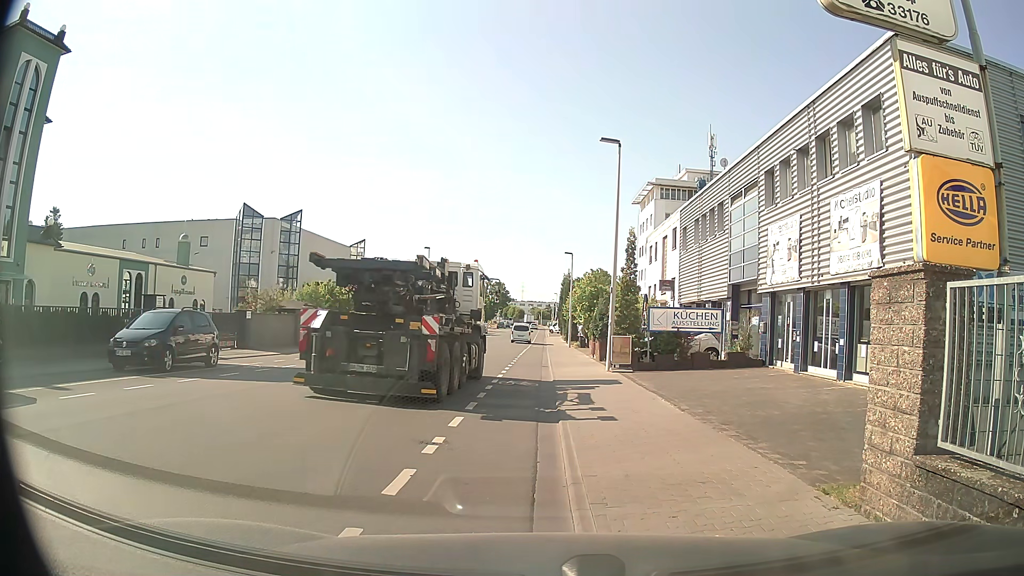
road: tertiary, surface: asphalt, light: Day
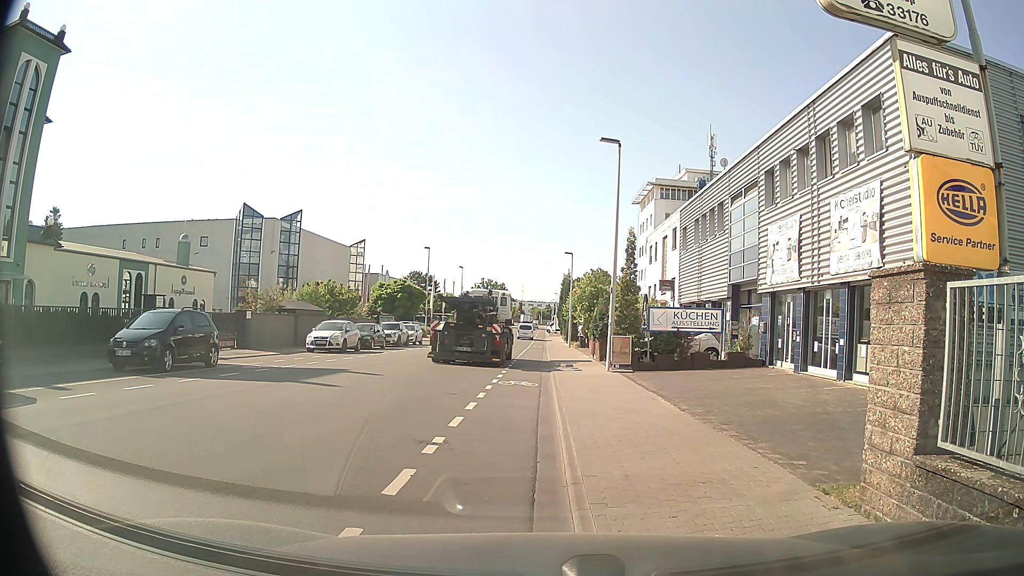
(0.0, 0.0) m; 0°
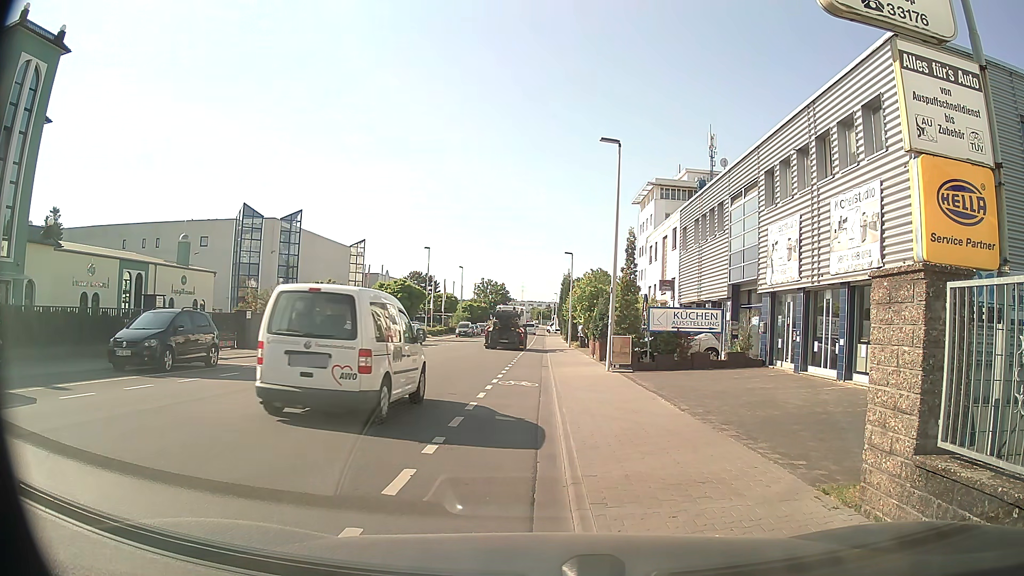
(0.0, 0.0) m; 0°
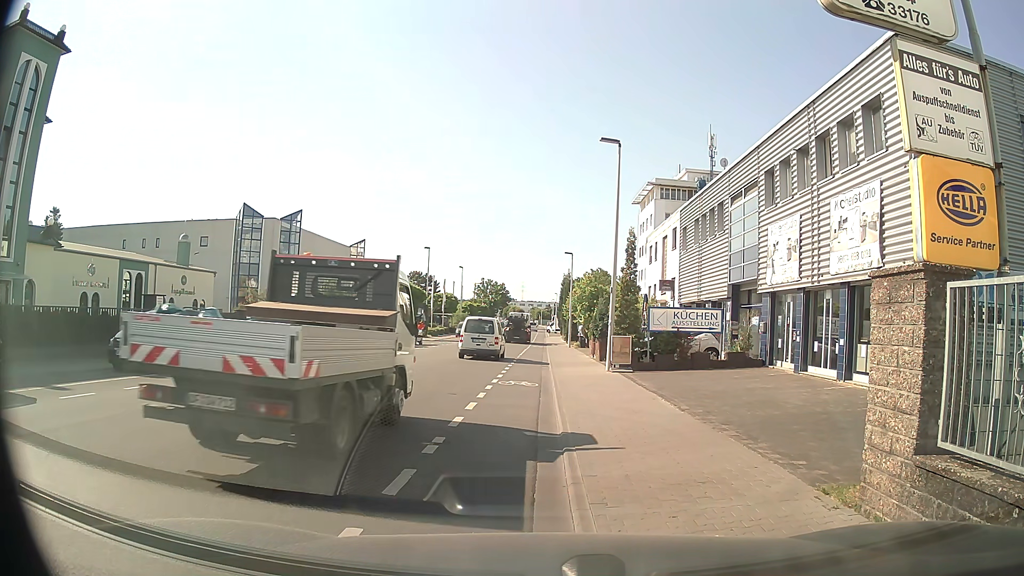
(0.0, 0.0) m; 0°
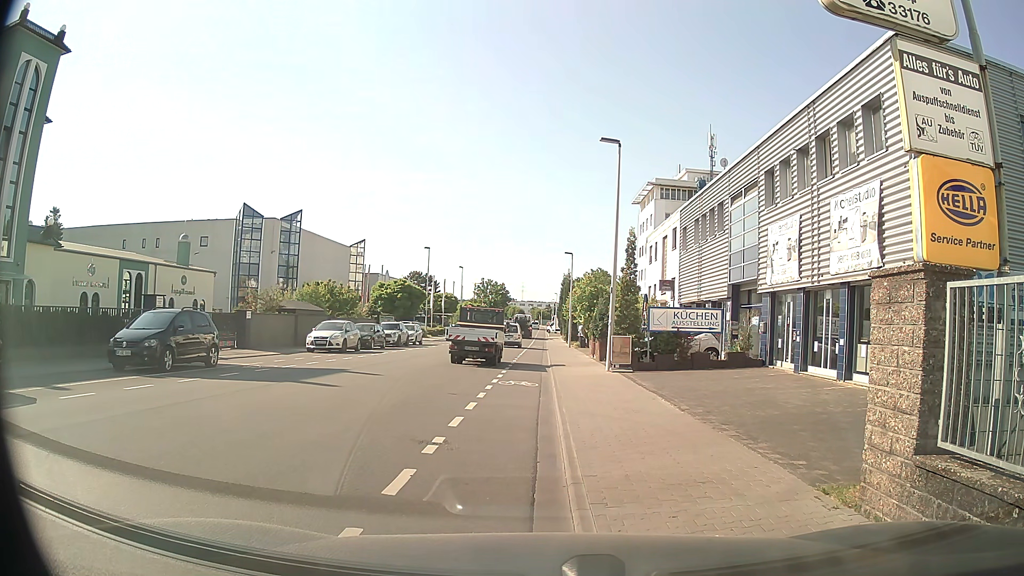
(0.0, 0.0) m; 0°
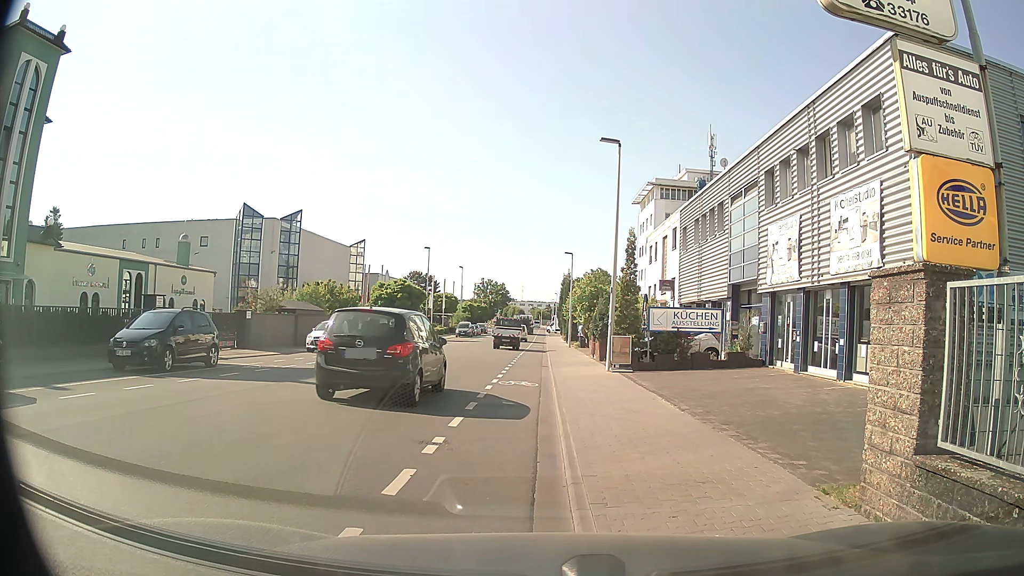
(0.0, 0.0) m; 0°
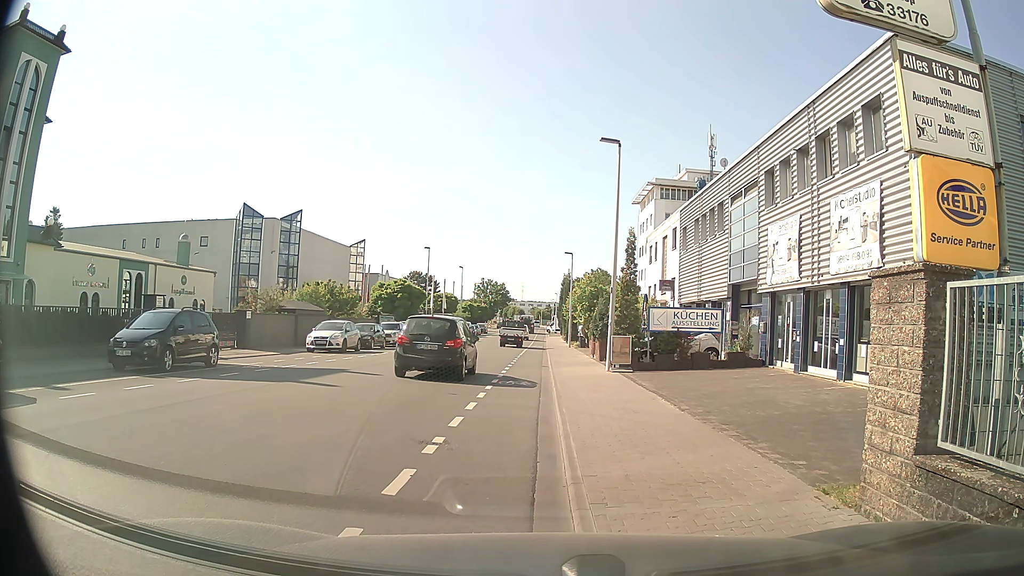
(0.0, 0.0) m; 0°
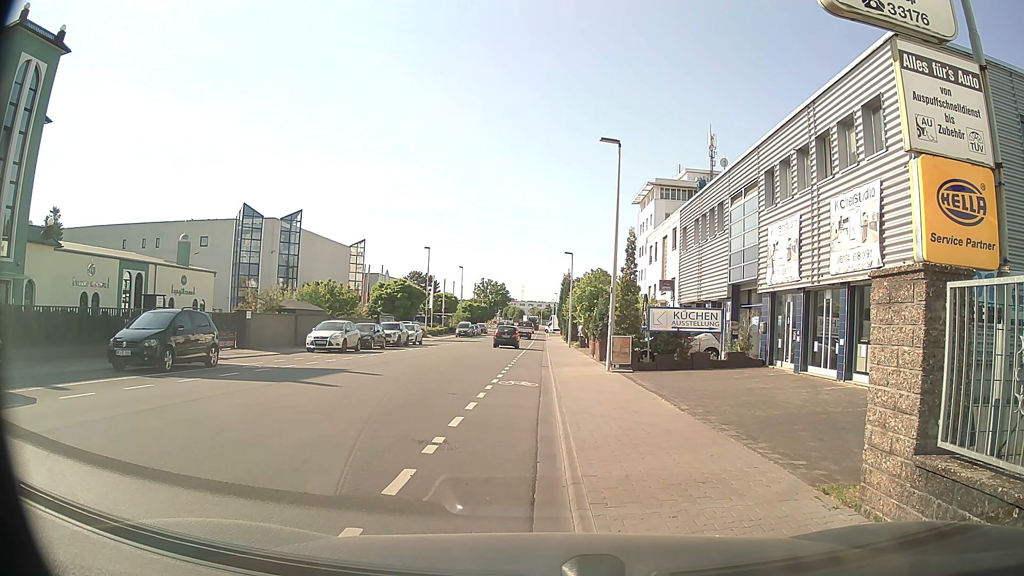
(0.0, 0.0) m; 0°
(-1, +10) (-2, +20) (-2, +30) (-2, +40) (-2, +50) (-2, +60) (-1, +70) (-1, +80) (-1, +90) (-1, +100) m
